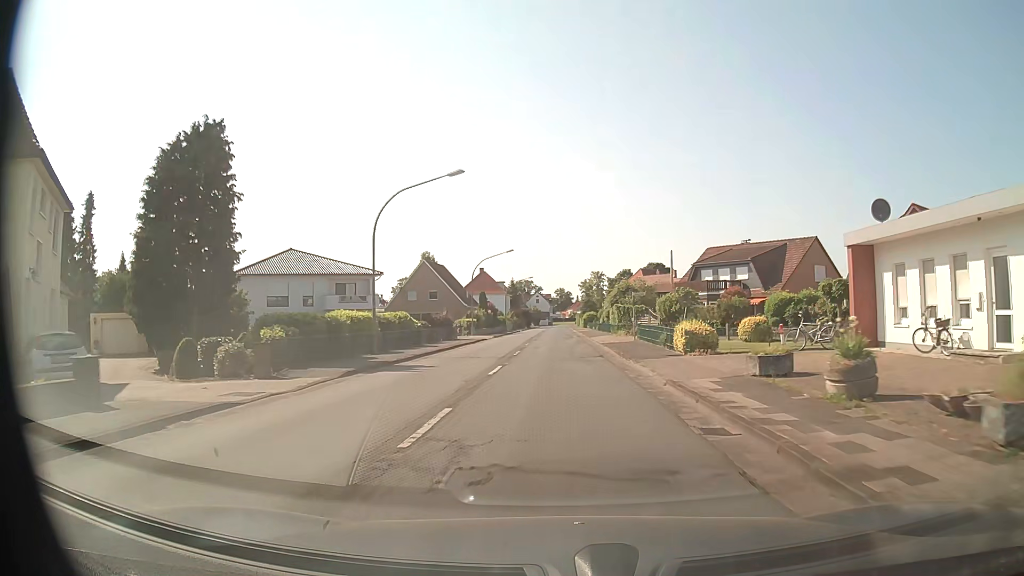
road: secondary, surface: asphalt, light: Day
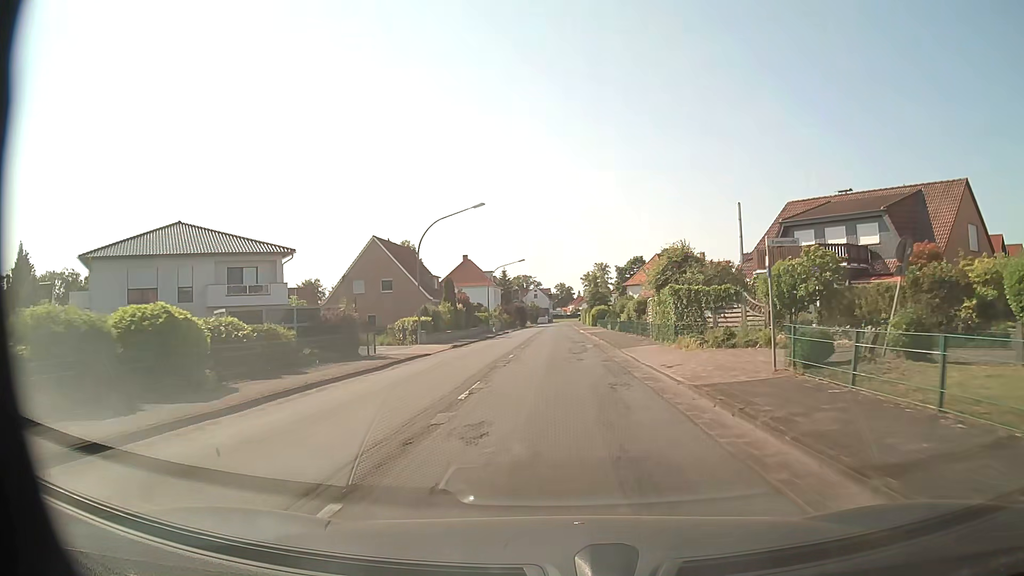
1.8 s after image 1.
(-0.1, +23.5) m; 0°
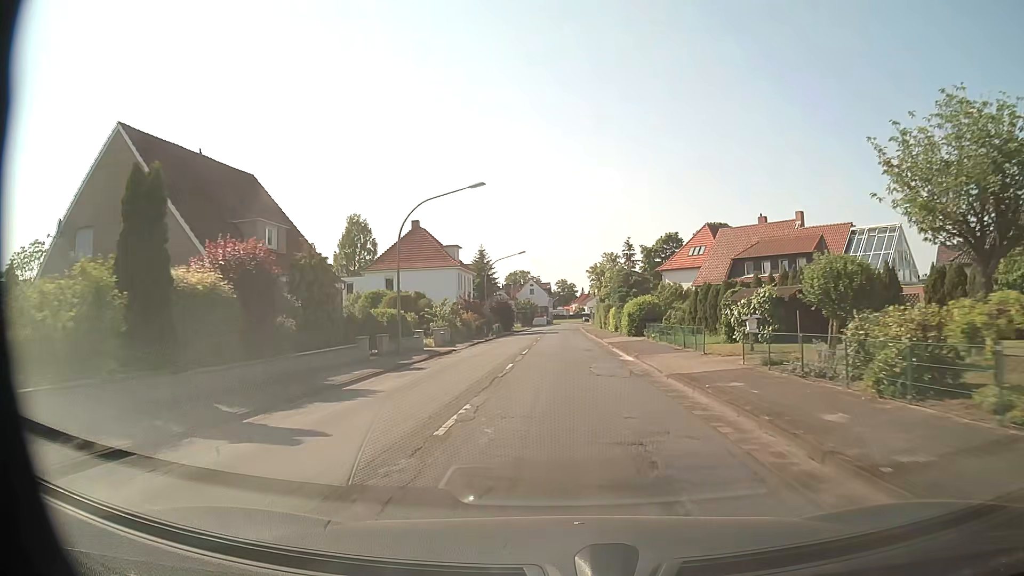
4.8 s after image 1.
(-0.4, +39.8) m; -1°
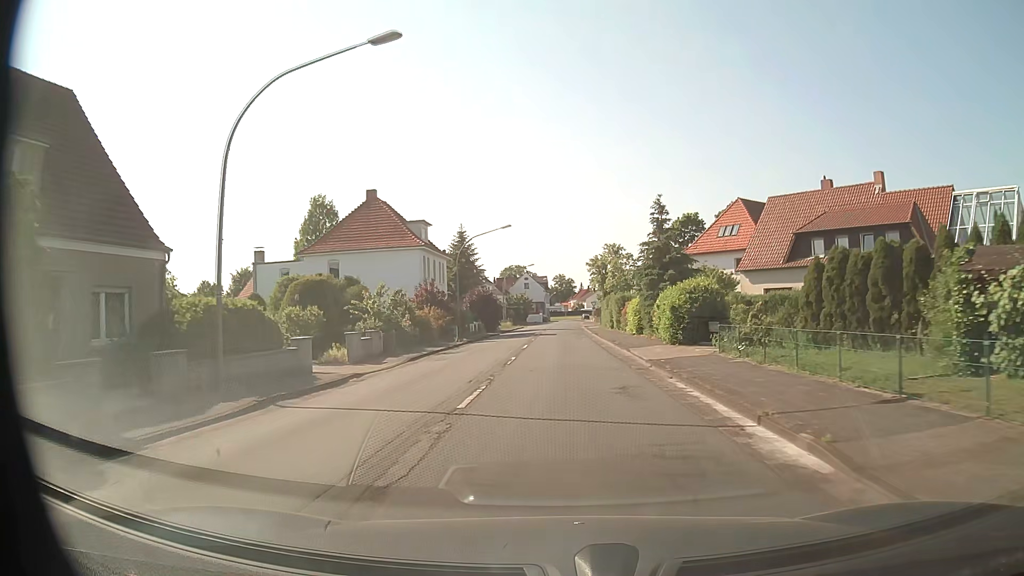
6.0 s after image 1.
(0.0, +16.1) m; +1°
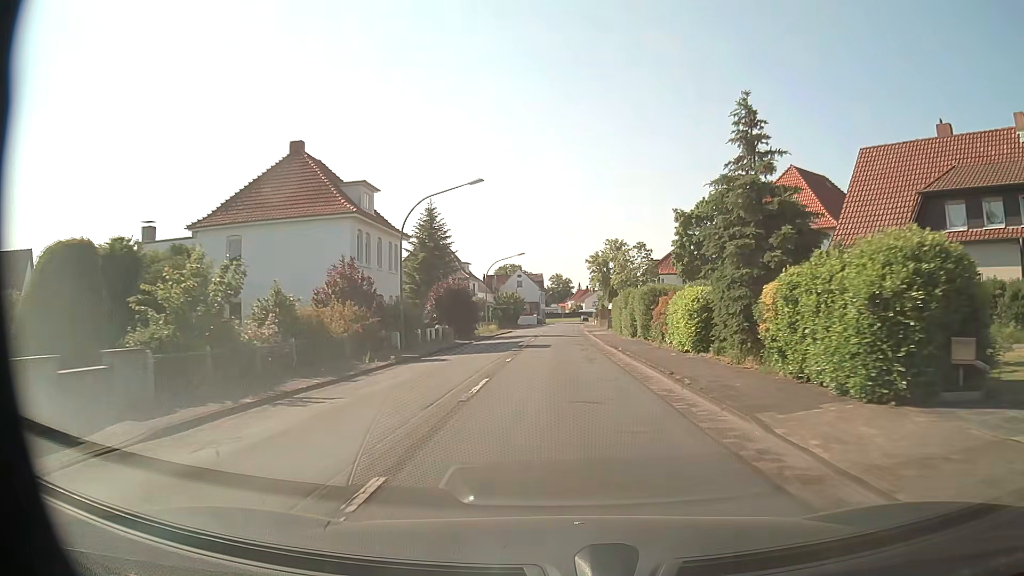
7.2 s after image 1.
(-0.1, +16.1) m; 0°
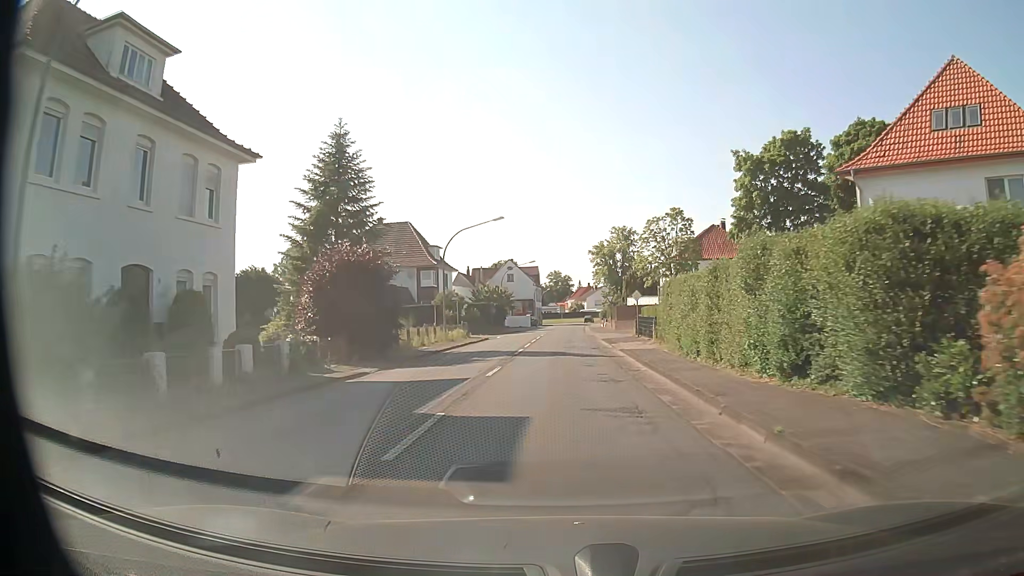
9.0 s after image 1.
(0.0, +23.5) m; 0°
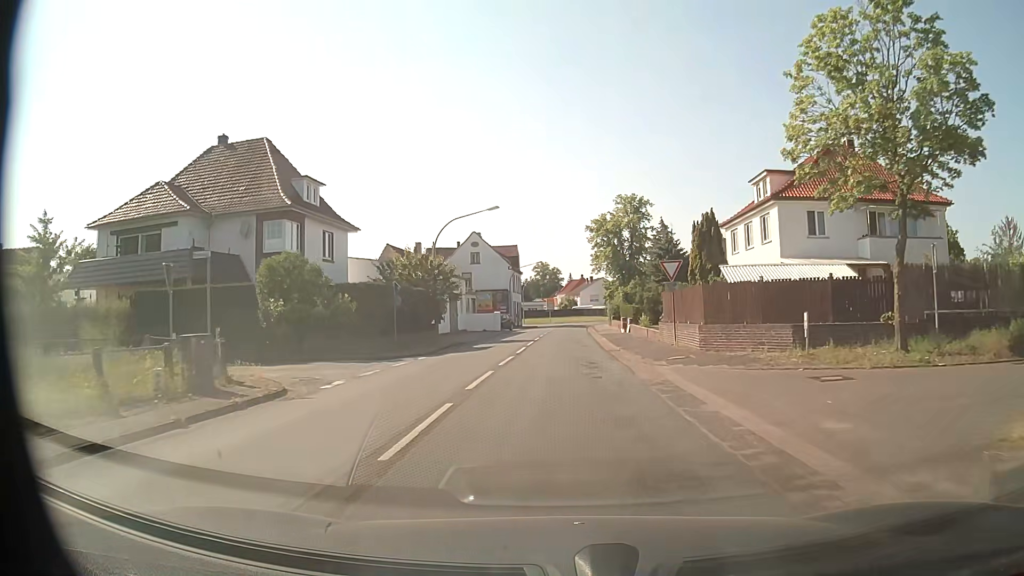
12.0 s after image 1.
(-0.1, +36.4) m; +1°
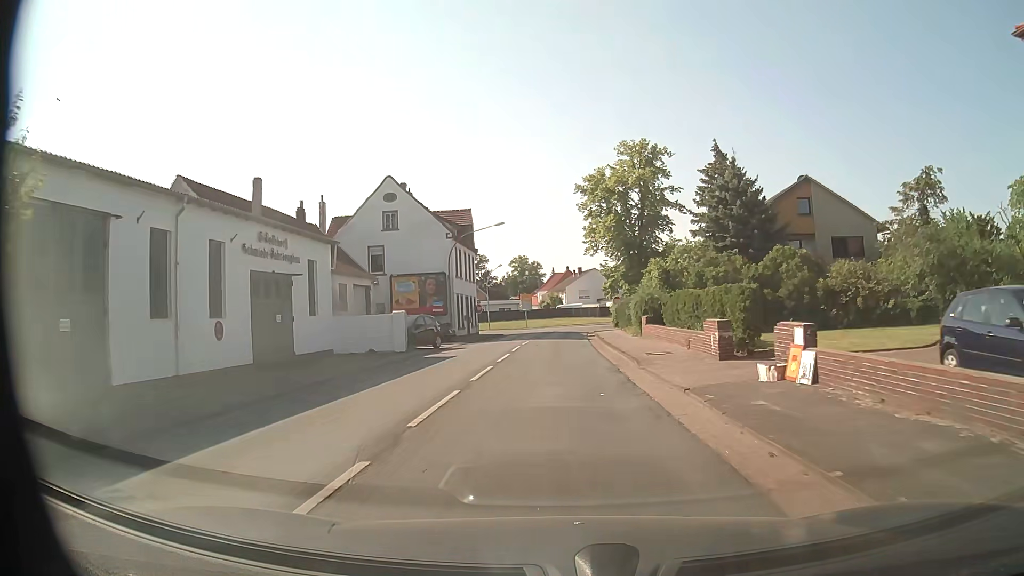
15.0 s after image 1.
(+0.5, +34.3) m; +1°
(0, +10) (0, +20) (0, +30) (0, +40) (+1, +50) (+1, +60) (+2, +70) (+4, +80) (+10, +88) (+16, +96) m
